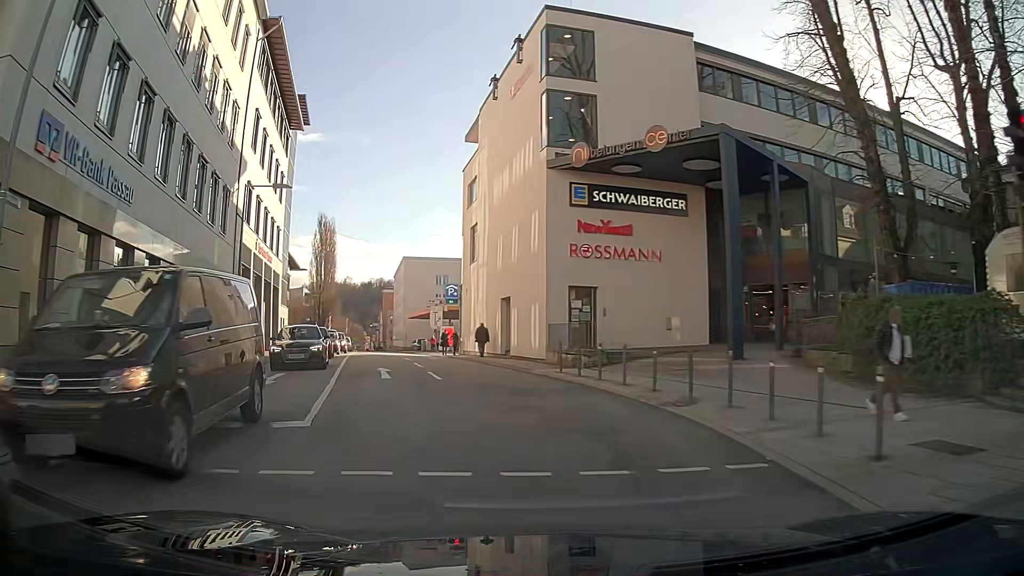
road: primary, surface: asphalt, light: Day
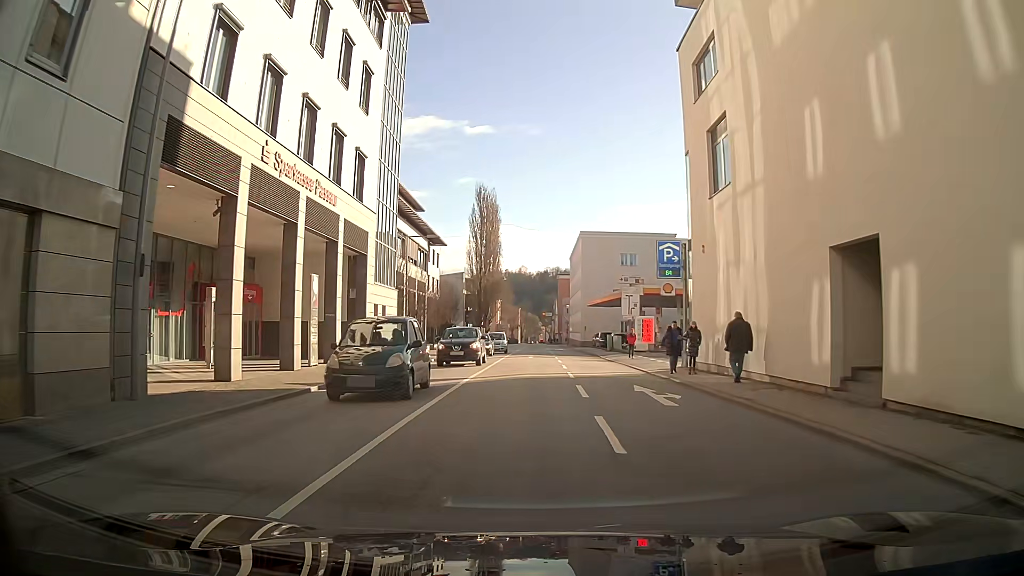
(-2.9, +20.9) m; -11°
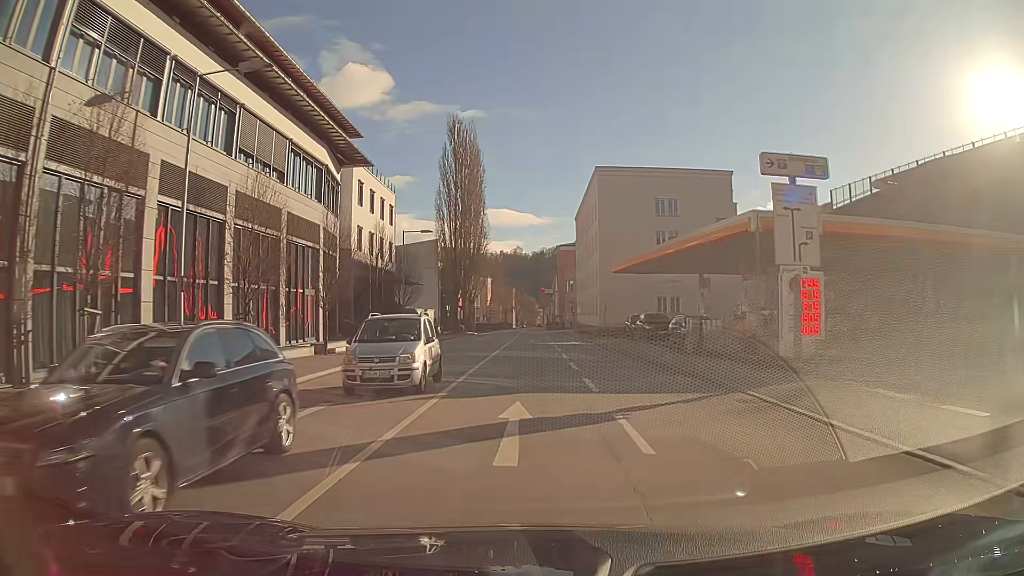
(-0.3, +30.4) m; -1°
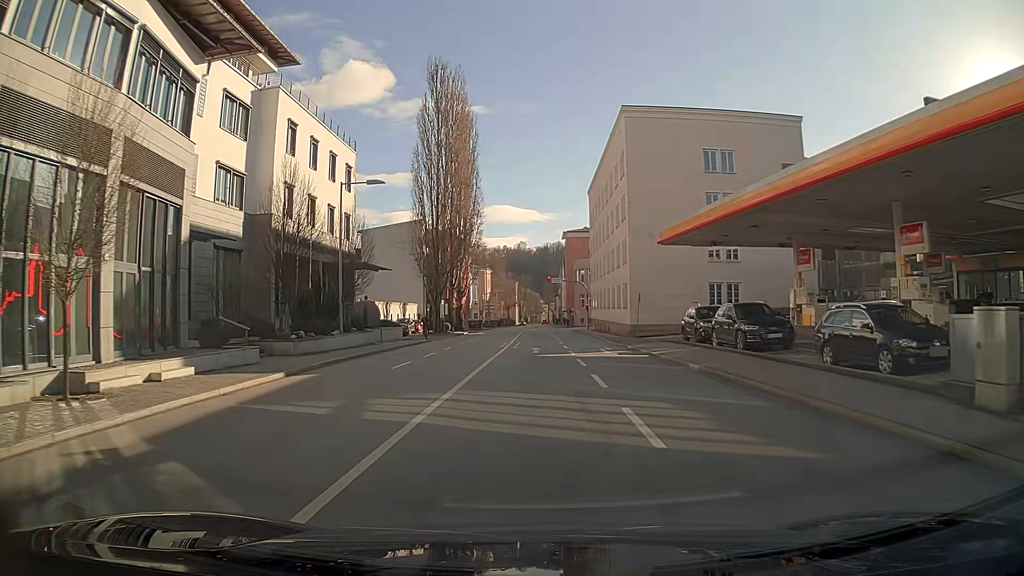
(0.0, +17.7) m; 0°
